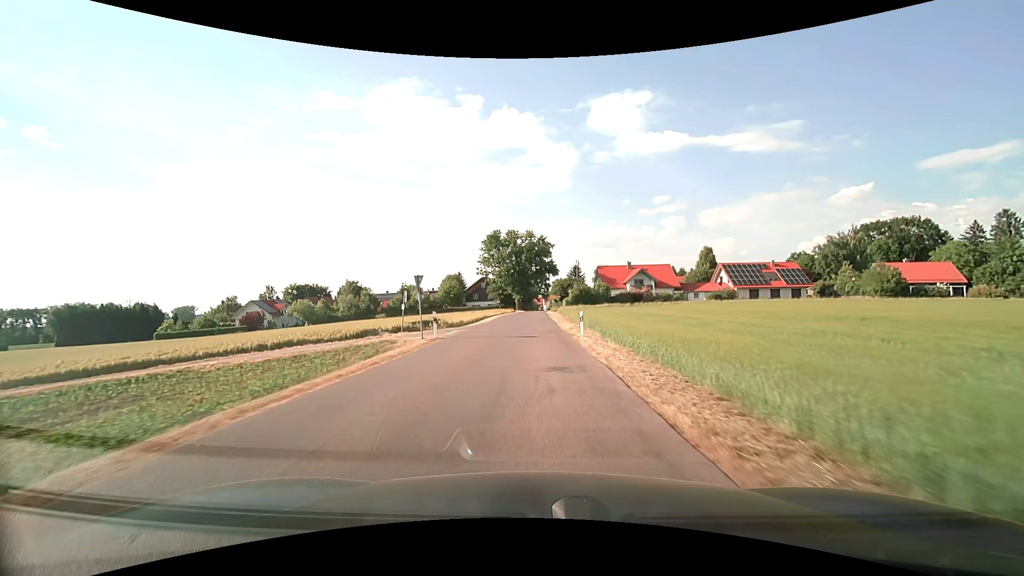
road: unclassified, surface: asphalt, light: Day
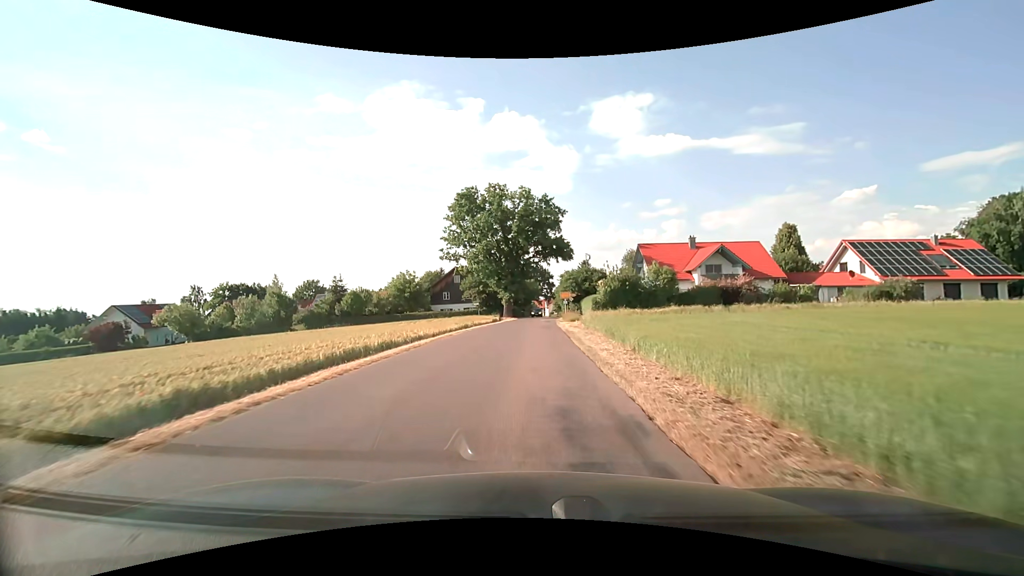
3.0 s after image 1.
(+0.1, +41.4) m; 0°
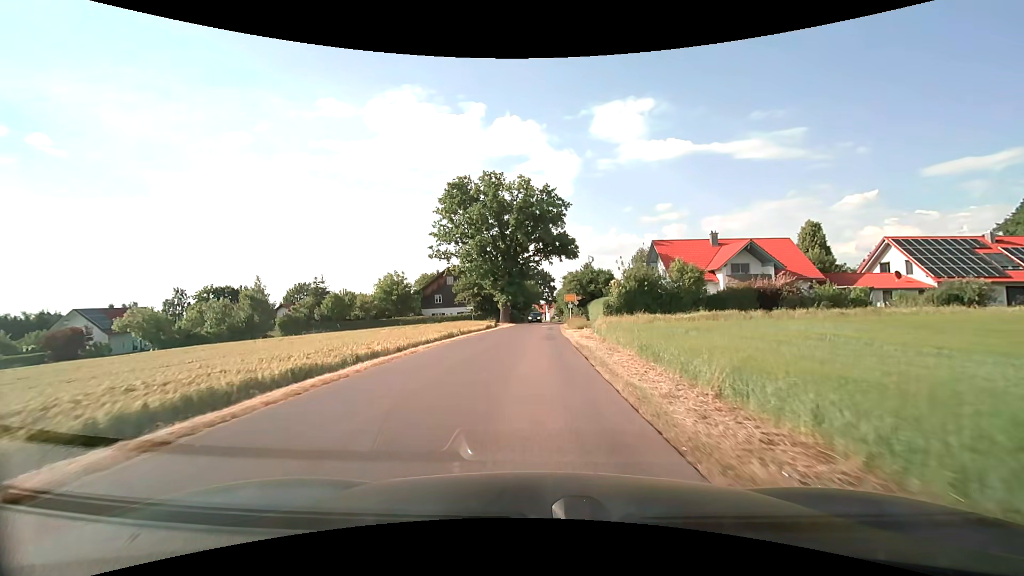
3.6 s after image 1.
(0.0, +7.3) m; 0°
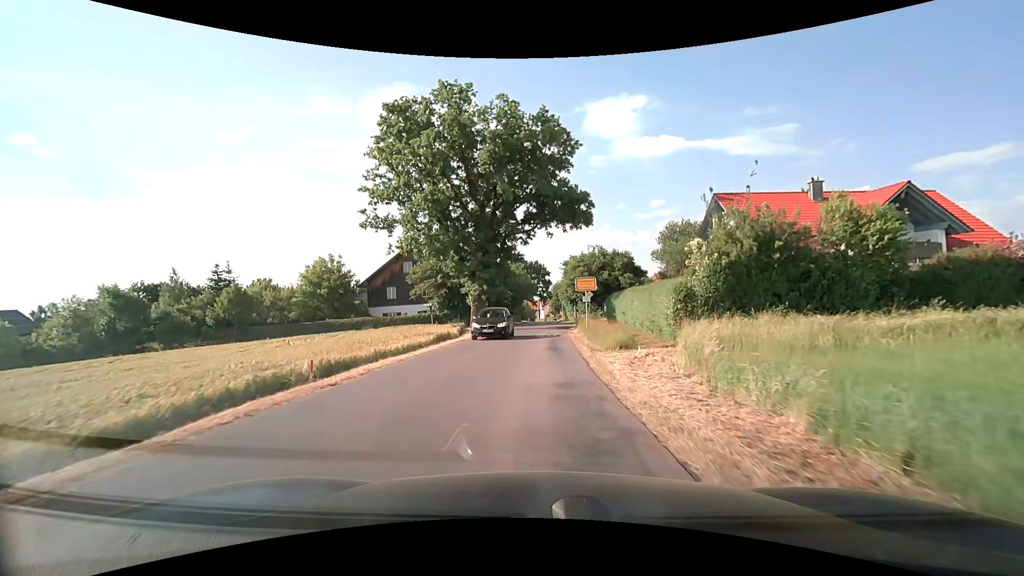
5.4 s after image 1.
(+0.2, +21.3) m; +1°
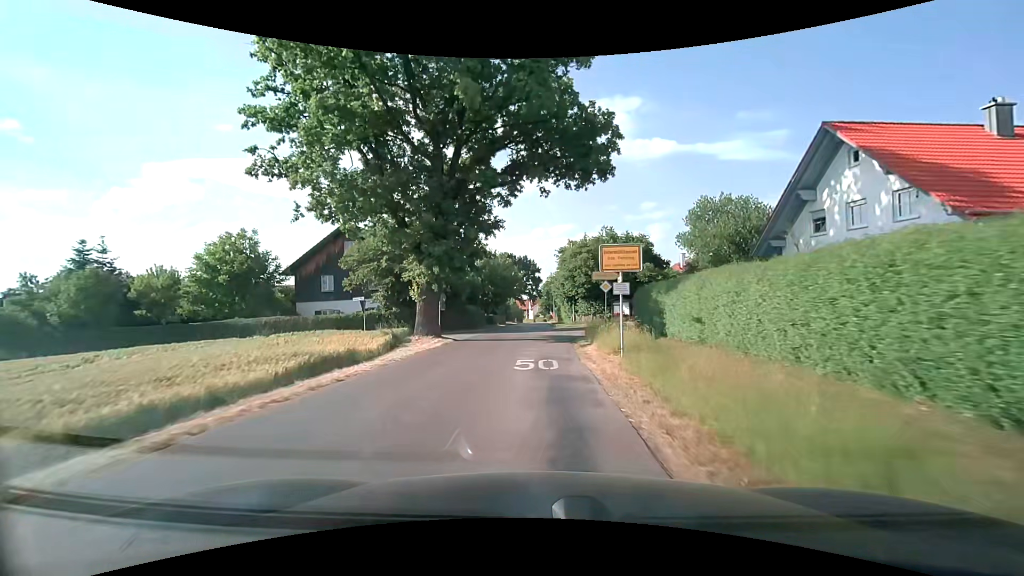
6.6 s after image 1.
(+0.1, +14.2) m; +1°
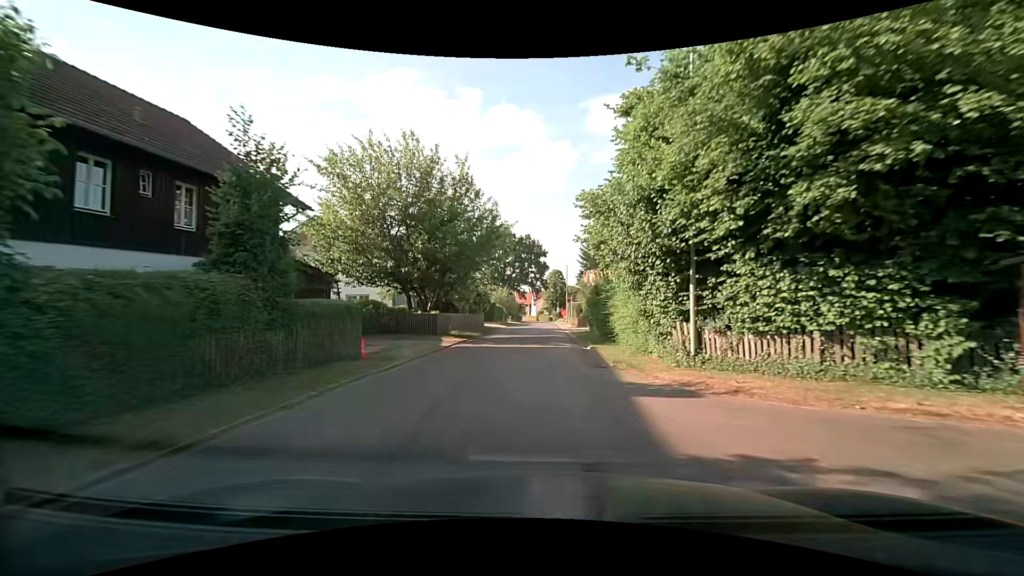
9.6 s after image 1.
(0.0, +34.8) m; 0°
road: residential
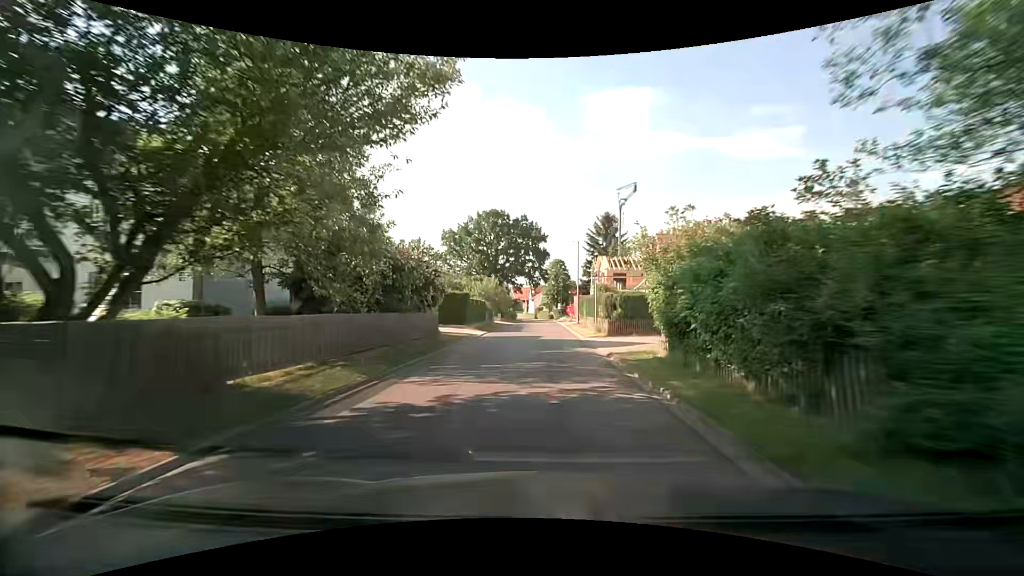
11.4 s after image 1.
(-0.1, +19.6) m; 0°
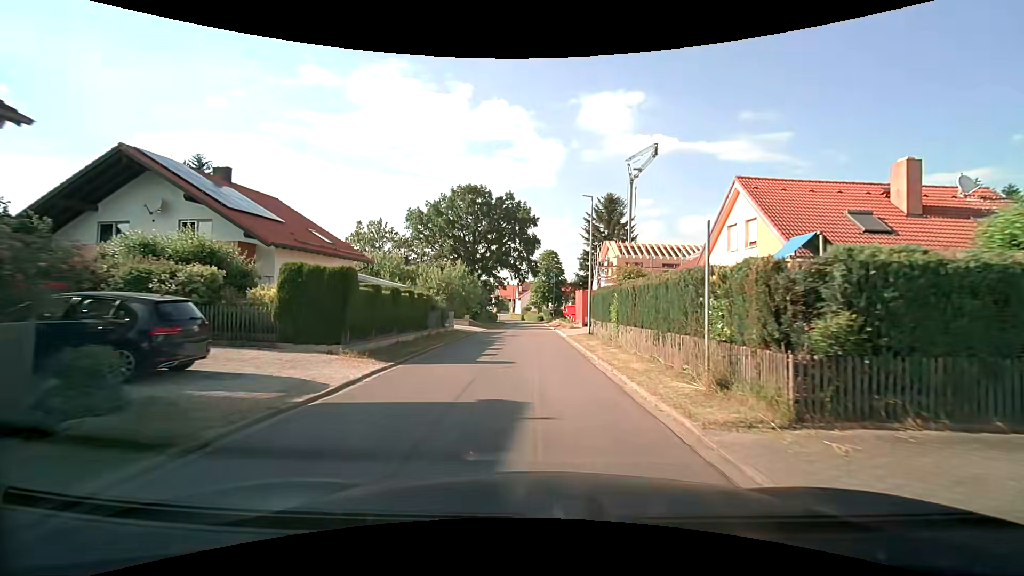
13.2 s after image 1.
(+0.2, +18.7) m; +1°
(0, +10) (0, +20) (0, +30) (0, +40) (0, +50) (0, +60) (0, +70) (0, +80) (-1, +90) (-2, +100) m
